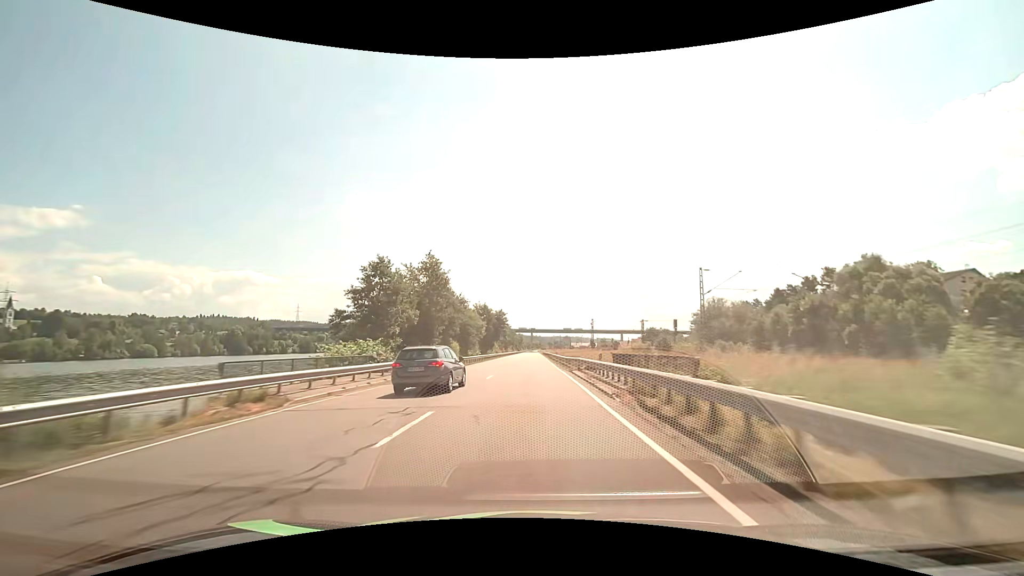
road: primary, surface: asphalt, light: Day
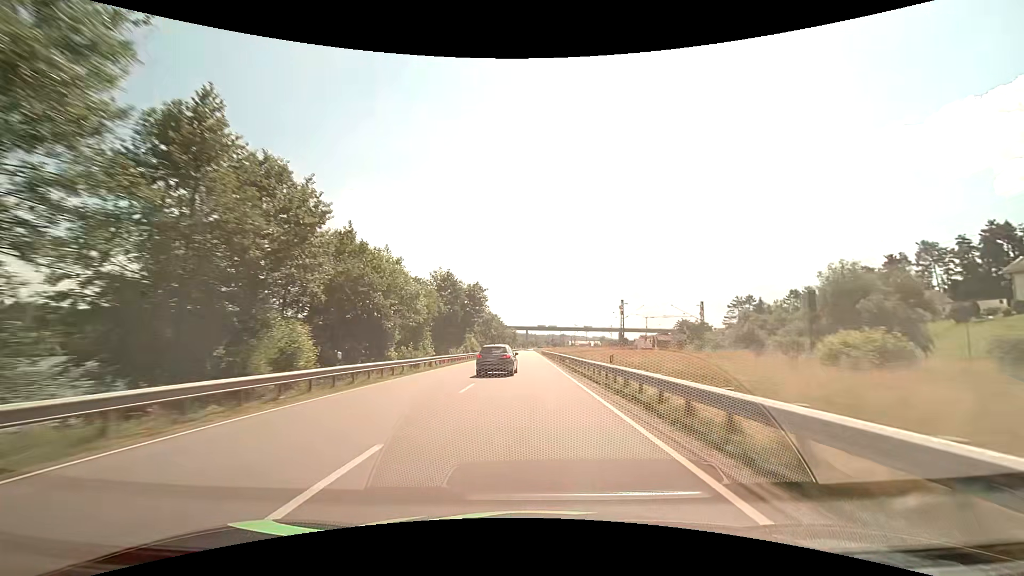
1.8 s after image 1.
(0.0, +44.3) m; +1°
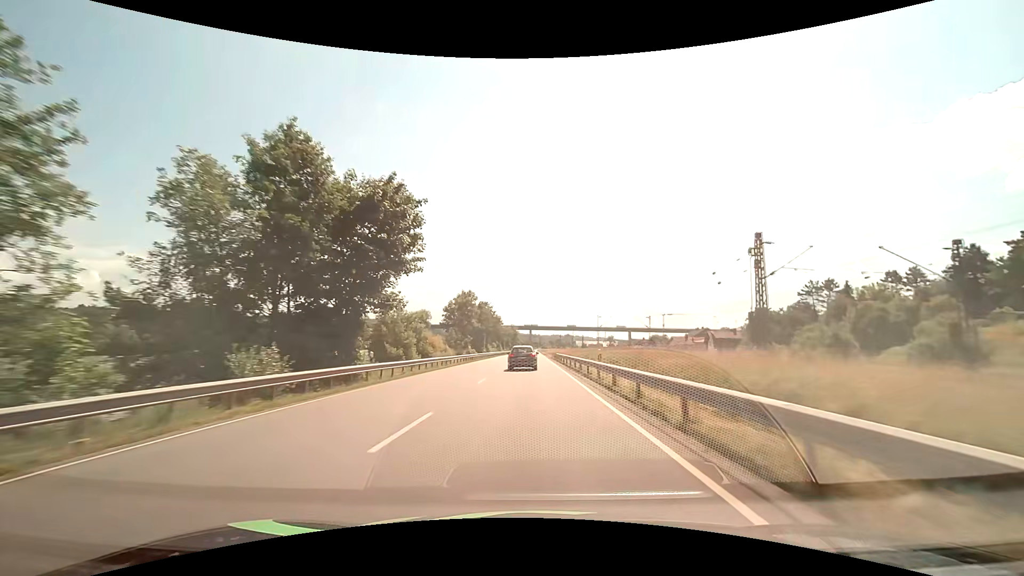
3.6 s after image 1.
(-0.1, +44.8) m; 0°
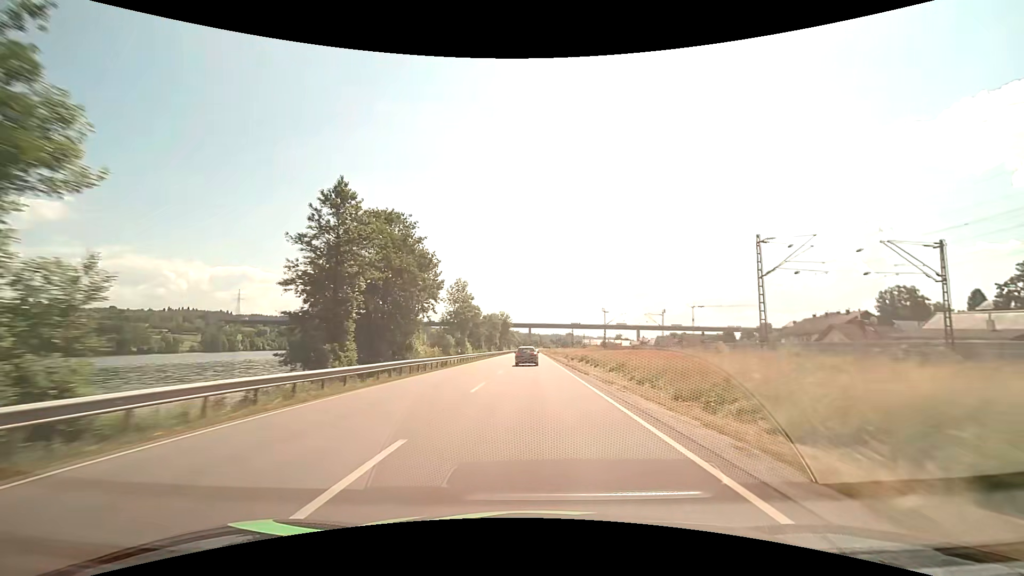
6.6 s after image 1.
(0.0, +75.7) m; 0°
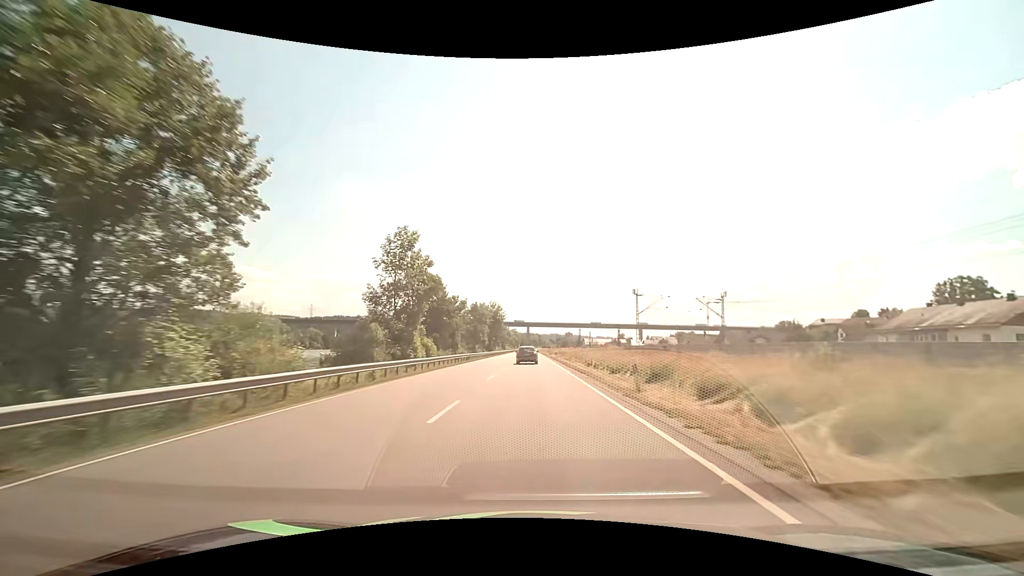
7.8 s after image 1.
(0.0, +30.7) m; 0°
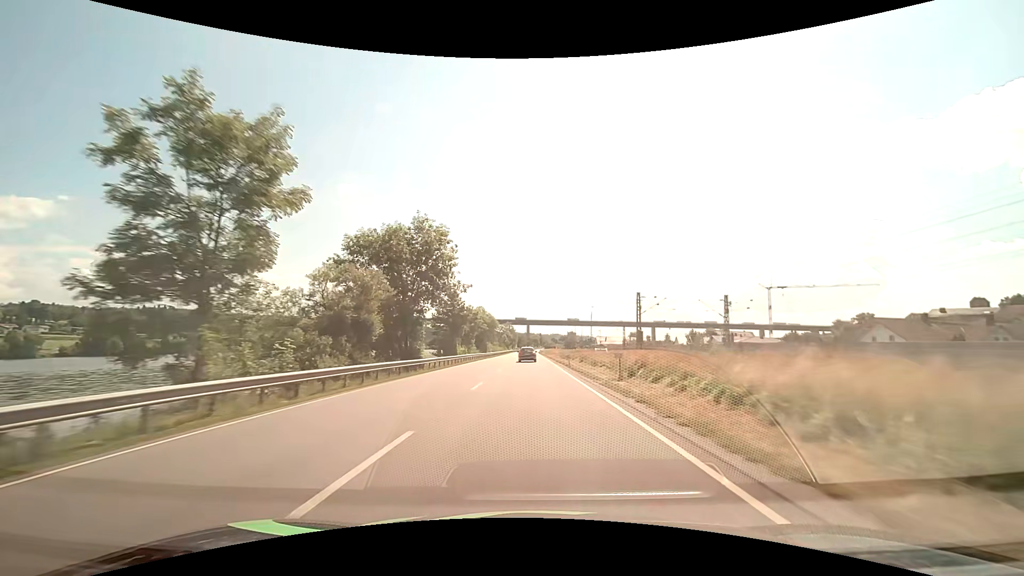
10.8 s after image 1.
(-0.1, +77.4) m; 0°
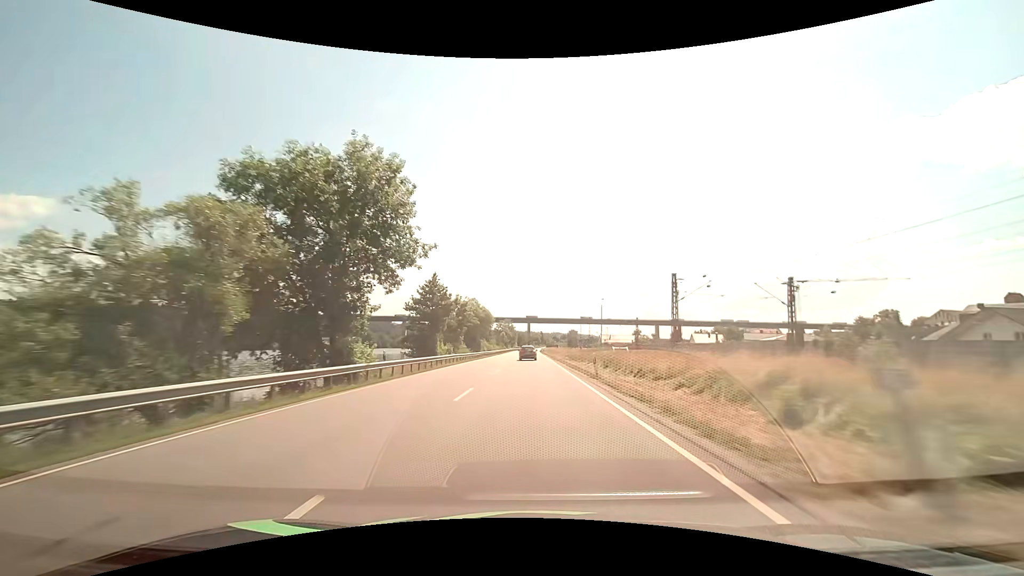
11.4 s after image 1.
(0.0, +15.6) m; 0°
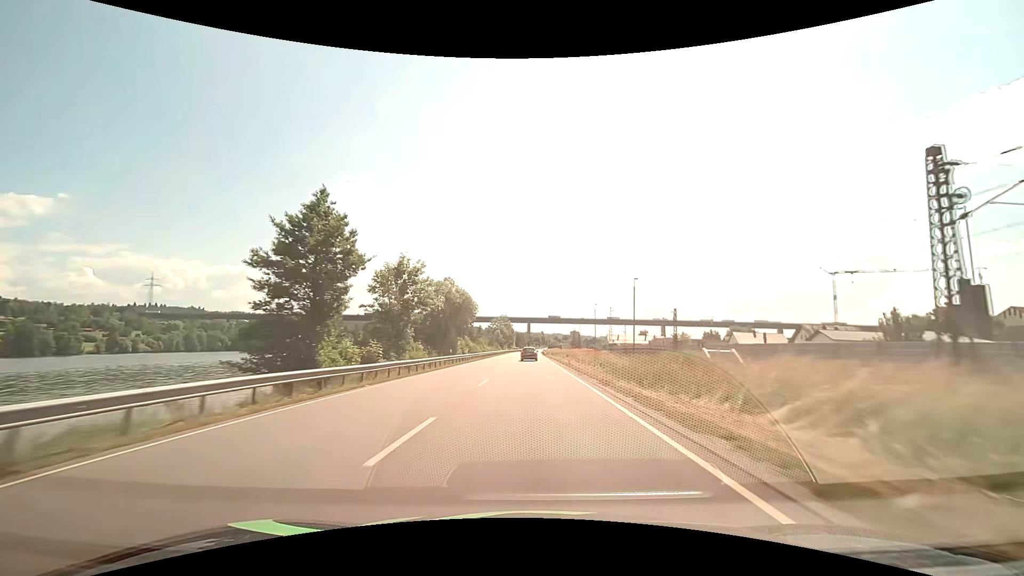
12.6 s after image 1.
(-0.1, +31.1) m; 0°
(0, +10) (0, +20) (0, +30) (0, +40) (0, +50) (0, +60) (0, +70) (0, +80) (0, +90) (0, +100) m
